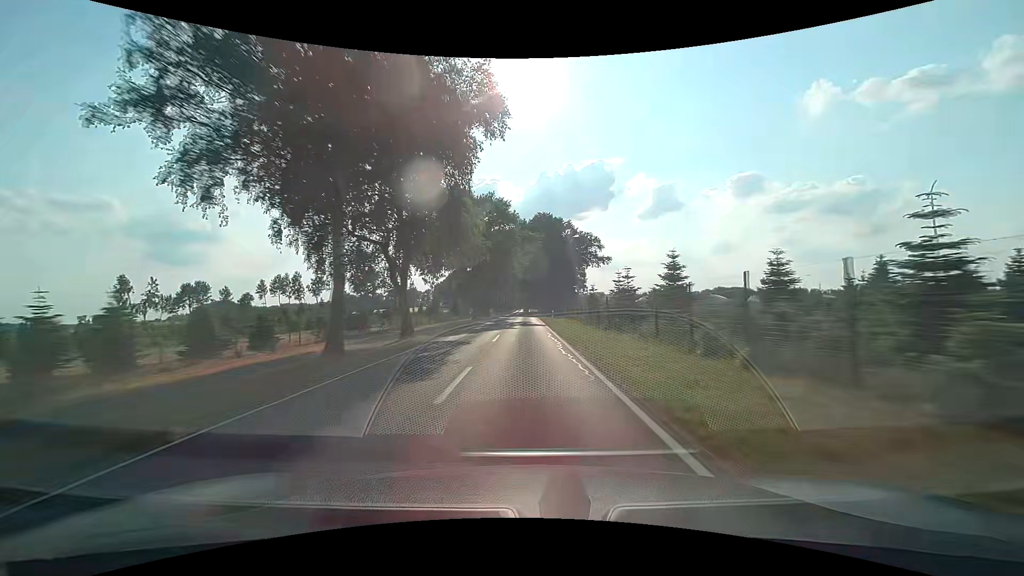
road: tertiary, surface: asphalt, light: Day
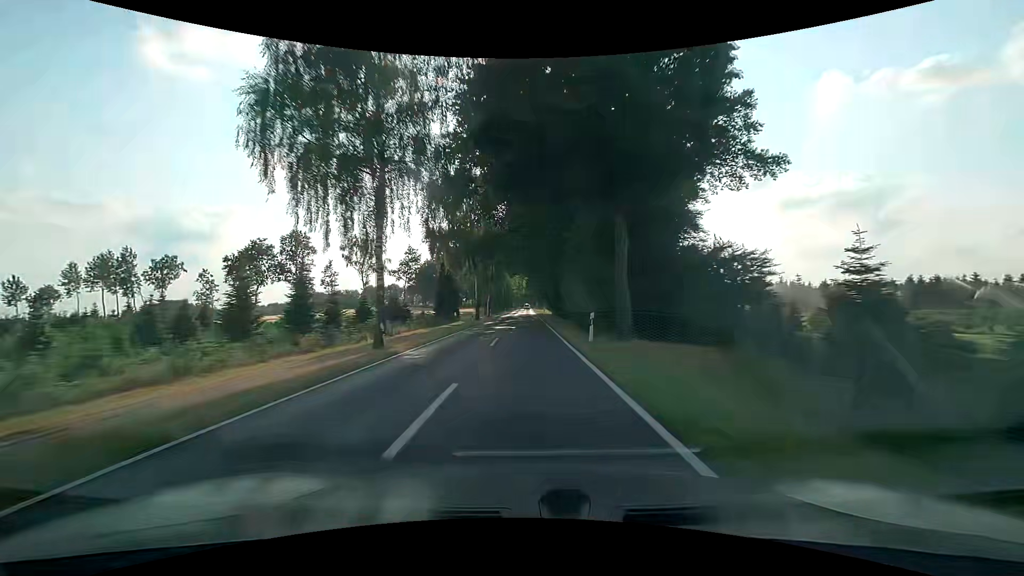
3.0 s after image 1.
(0.0, +78.4) m; 0°
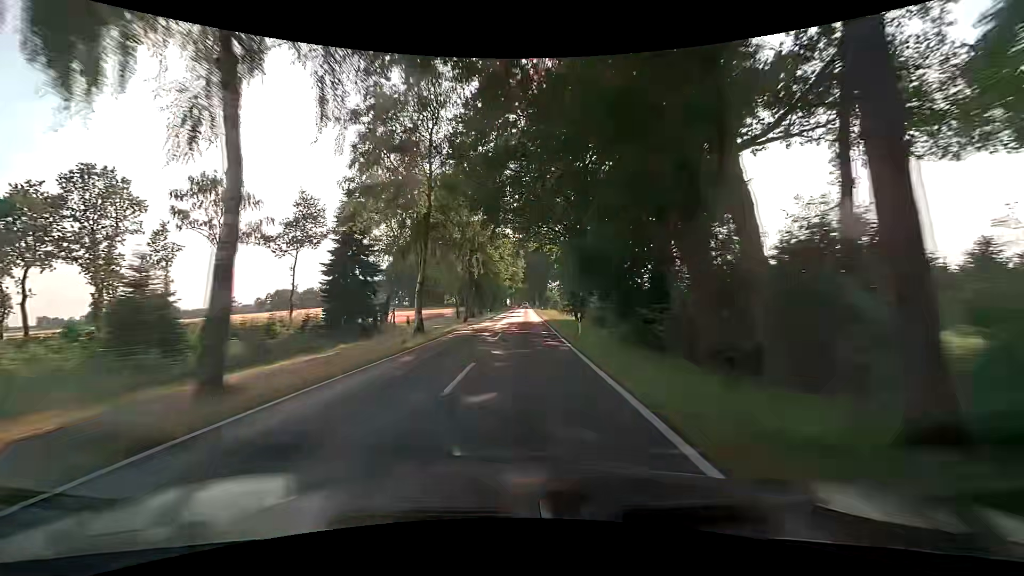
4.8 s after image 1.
(-0.3, +47.4) m; 0°
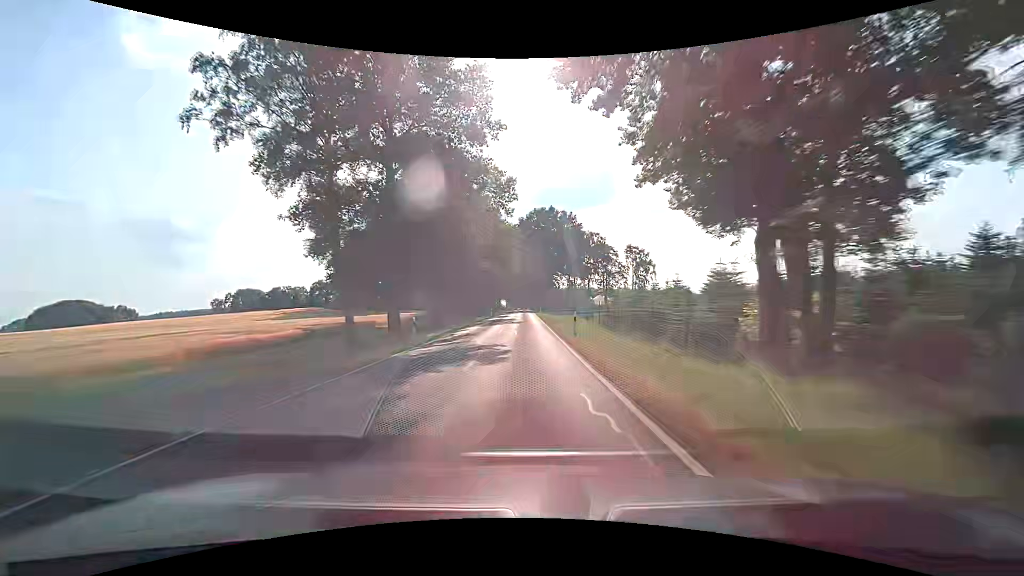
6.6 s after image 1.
(+0.3, +47.8) m; +1°
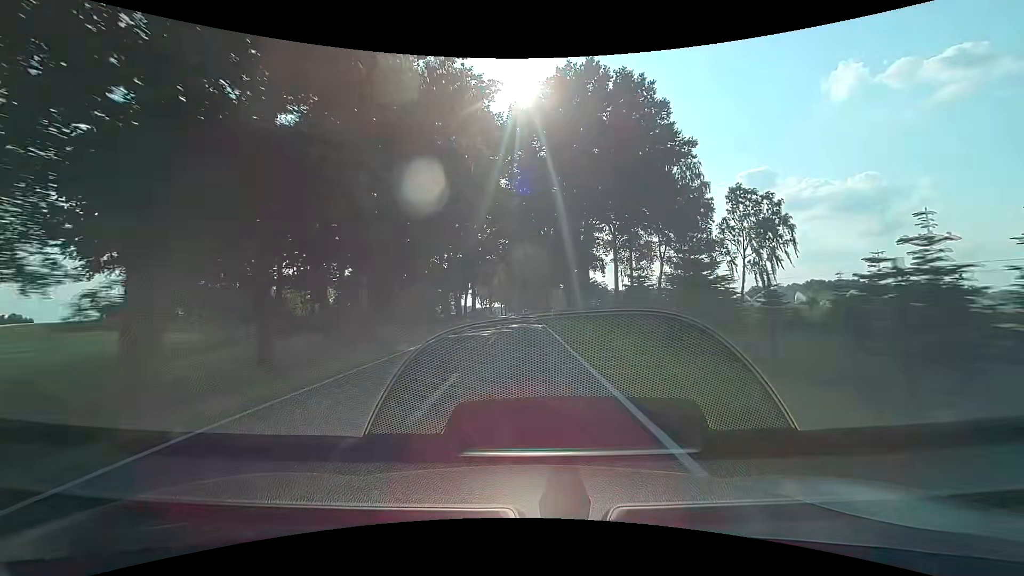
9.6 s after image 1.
(-0.1, +80.5) m; 0°
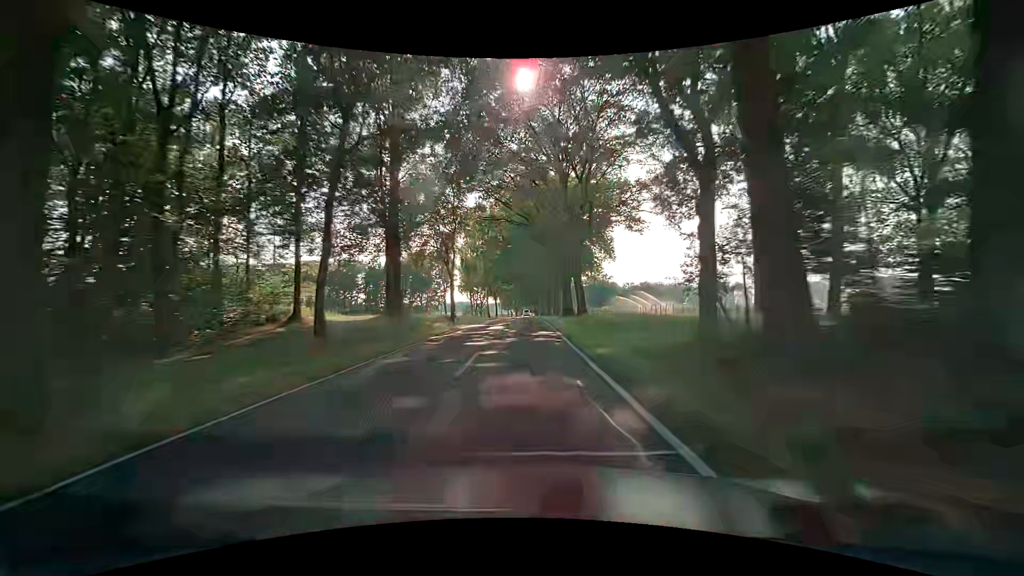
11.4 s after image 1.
(+0.1, +46.8) m; 0°
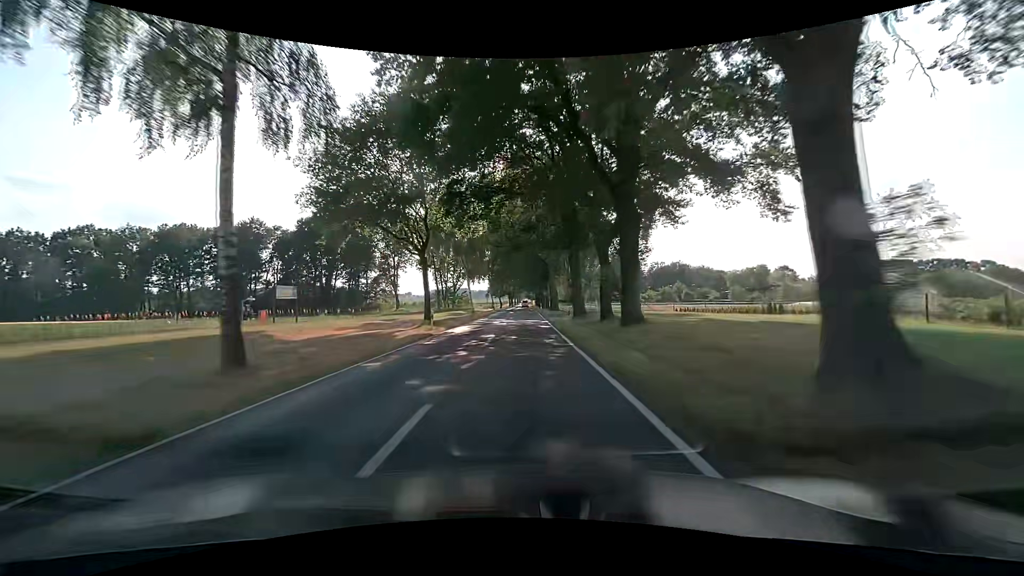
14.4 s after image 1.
(-0.1, +69.2) m; -1°
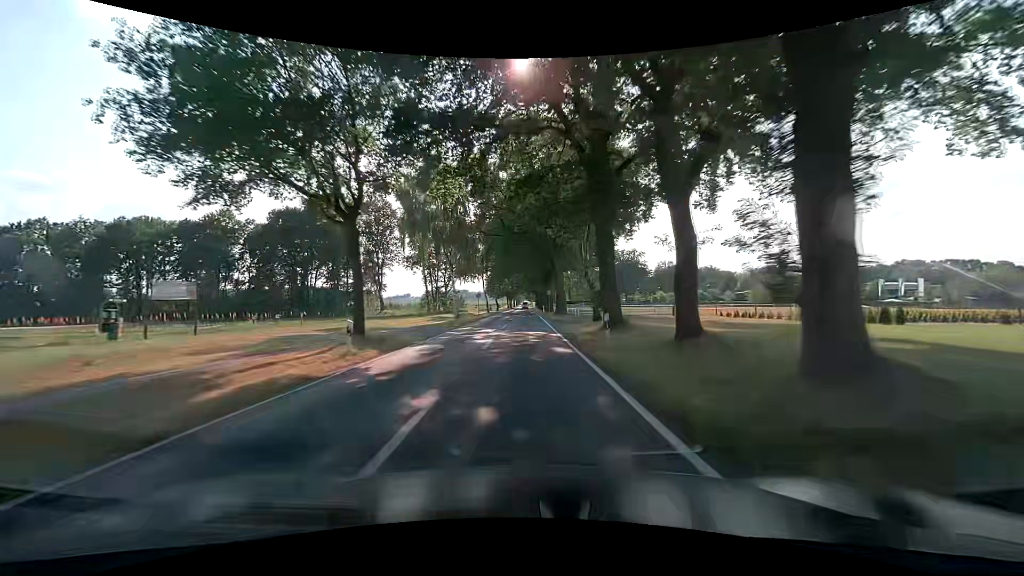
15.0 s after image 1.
(+0.1, +12.7) m; 0°
(0, +10) (0, +20) (0, +30) (0, +40) (0, +50) (0, +60) (0, +70) (0, +80) (0, +90) (0, +100) m
